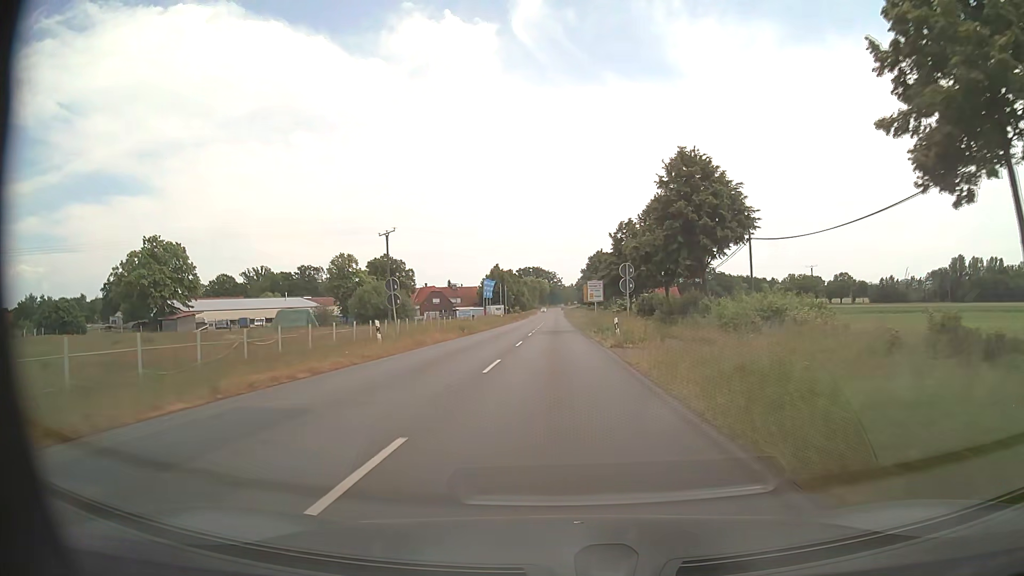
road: secondary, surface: asphalt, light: Day
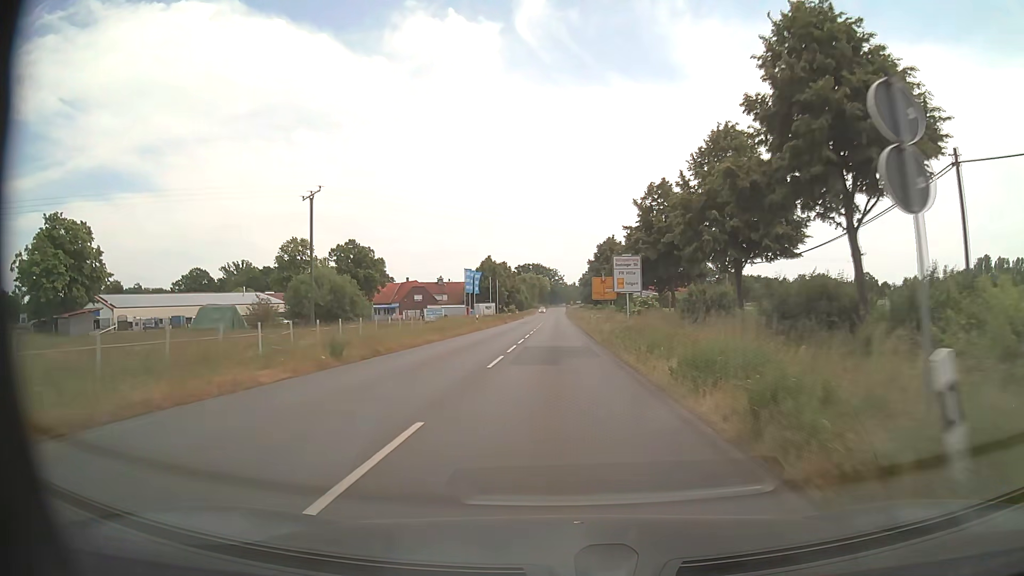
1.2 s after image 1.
(-0.1, +23.3) m; 0°
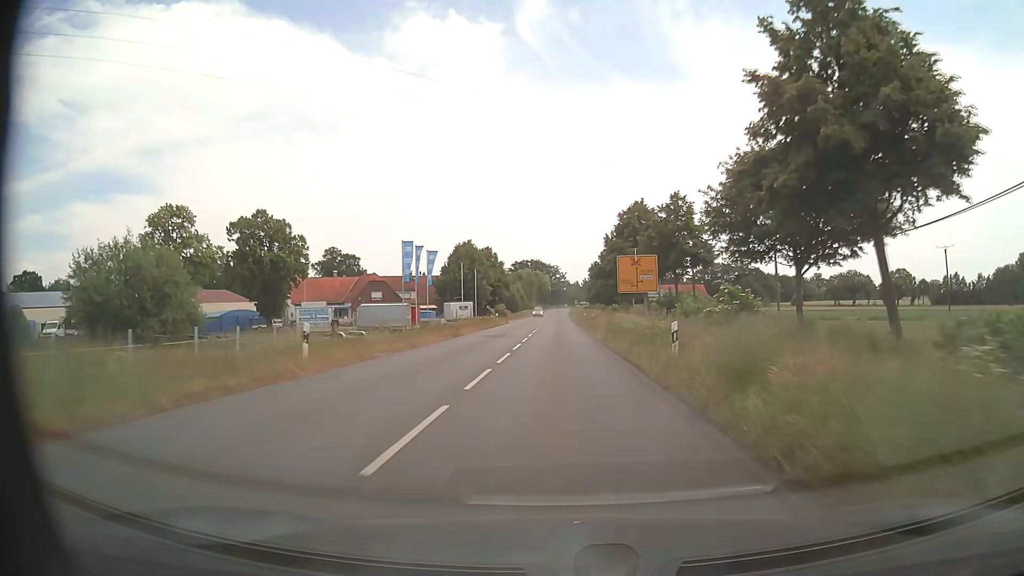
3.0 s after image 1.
(-0.1, +34.9) m; 0°
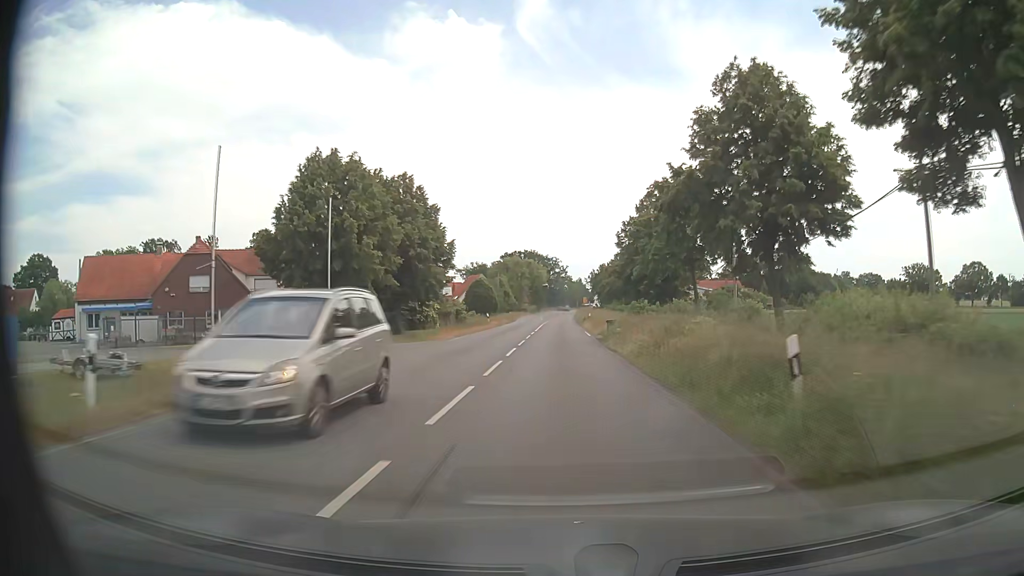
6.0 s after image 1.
(-0.2, +58.0) m; 0°
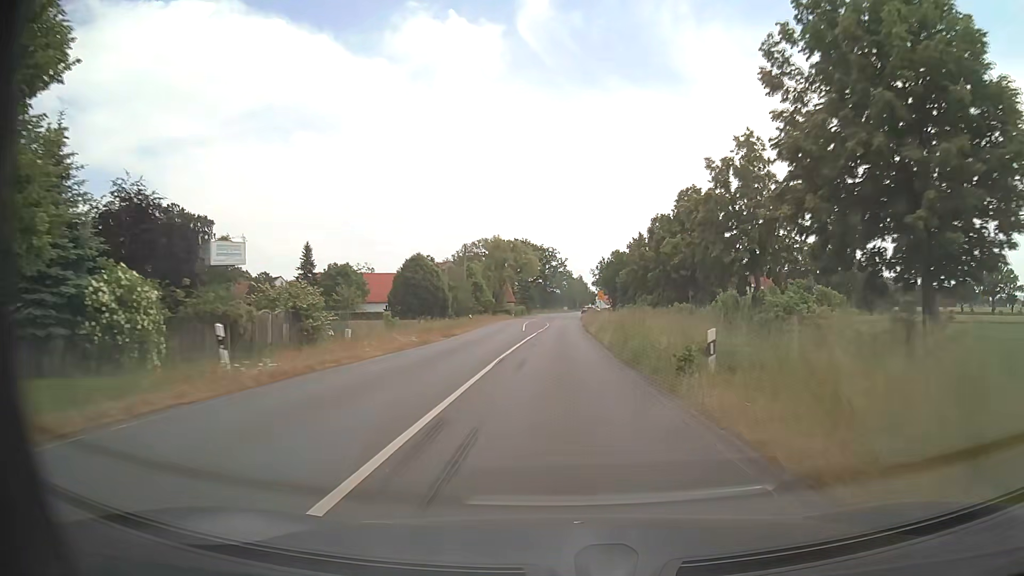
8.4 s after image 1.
(0.0, +46.4) m; 0°
(0, +10) (0, +20) (0, +30) (0, +40) (0, +50) (0, +60) (+1, +70) (+1, +80) (+1, +90) (+1, +100) m
